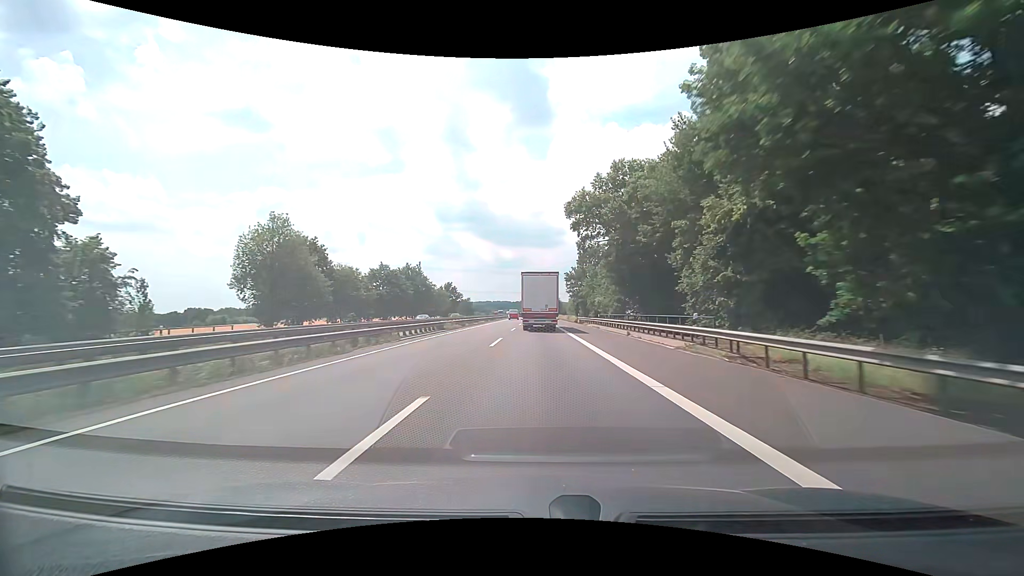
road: motorway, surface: asphalt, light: Day
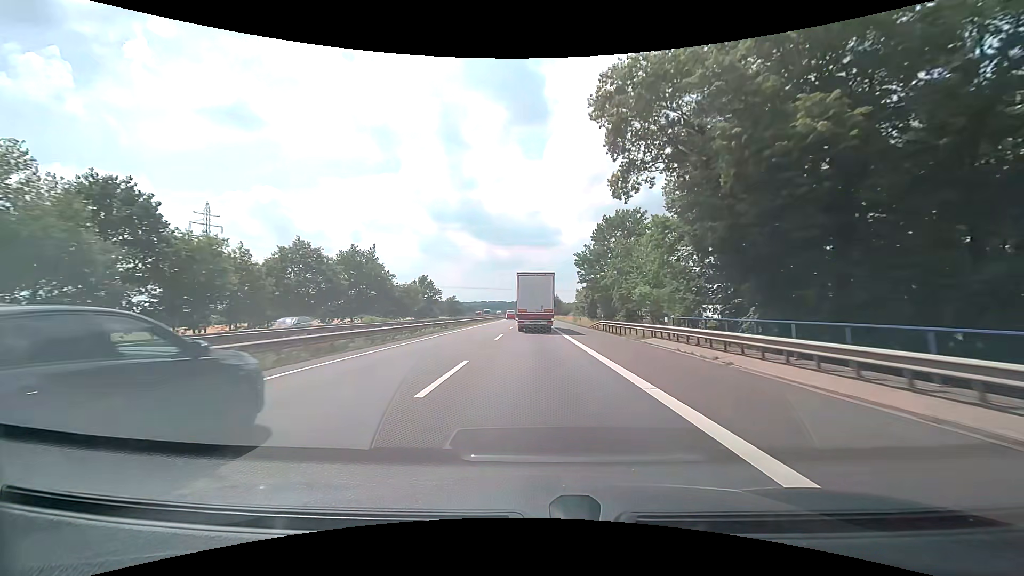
(+0.2, +29.5) m; +1°
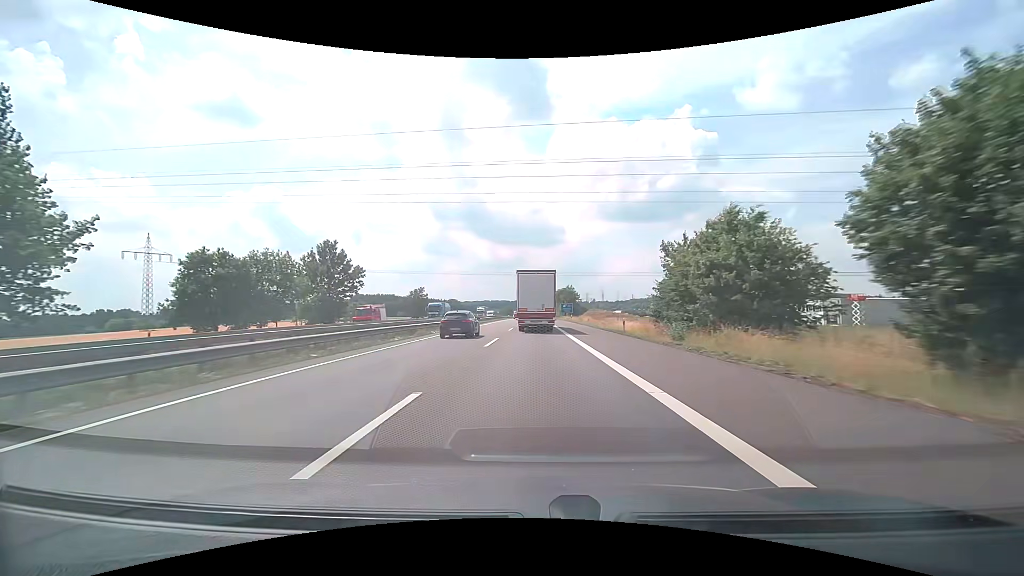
(-0.1, +59.3) m; 0°
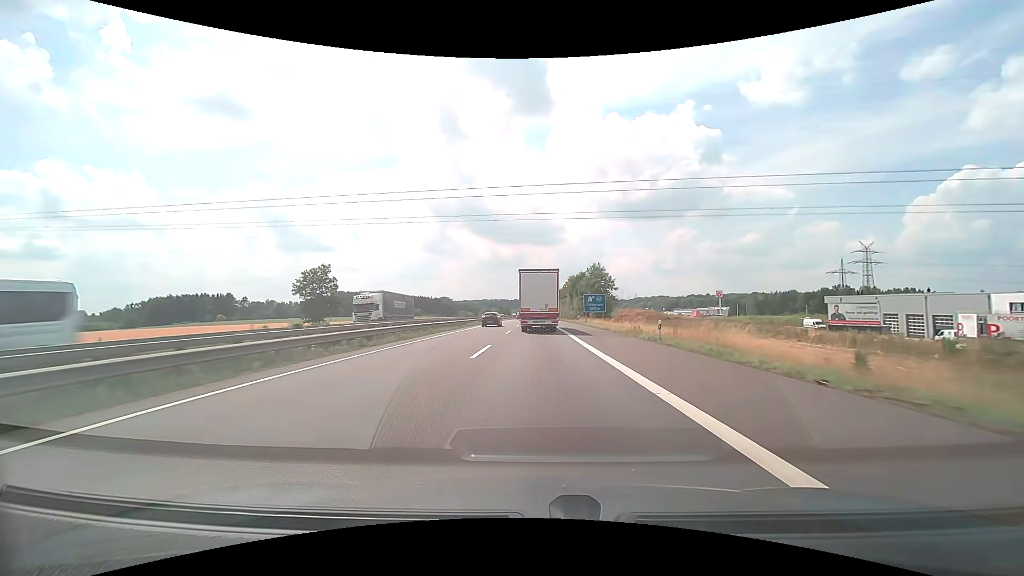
(+0.1, +58.9) m; 0°
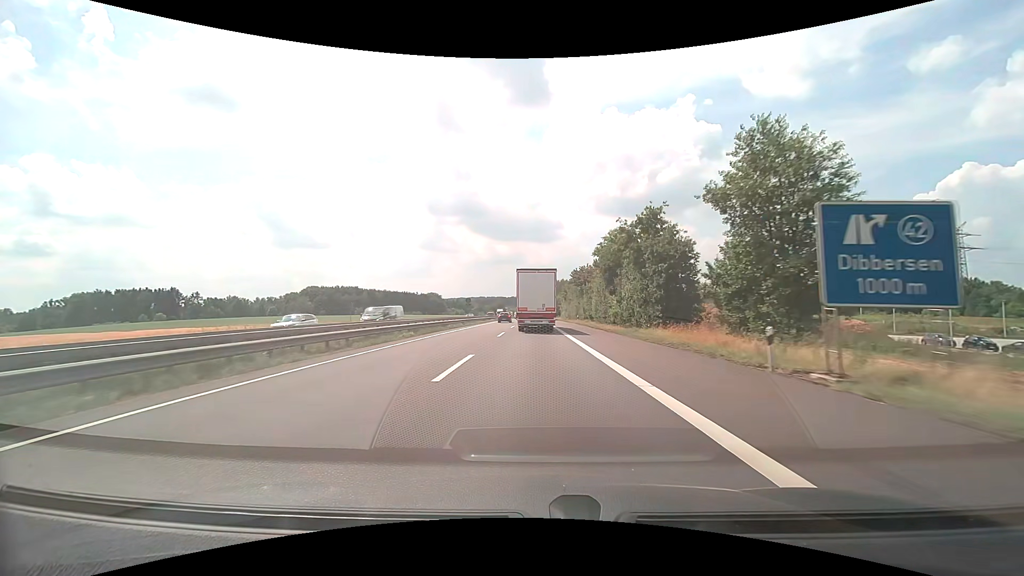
(+0.2, +58.0) m; 0°
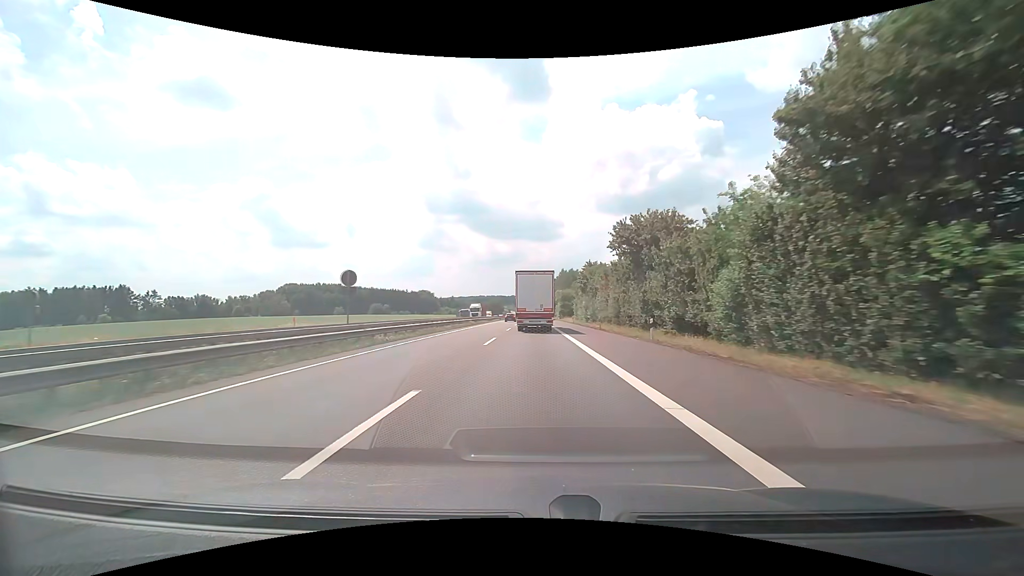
(0.0, +42.5) m; 0°
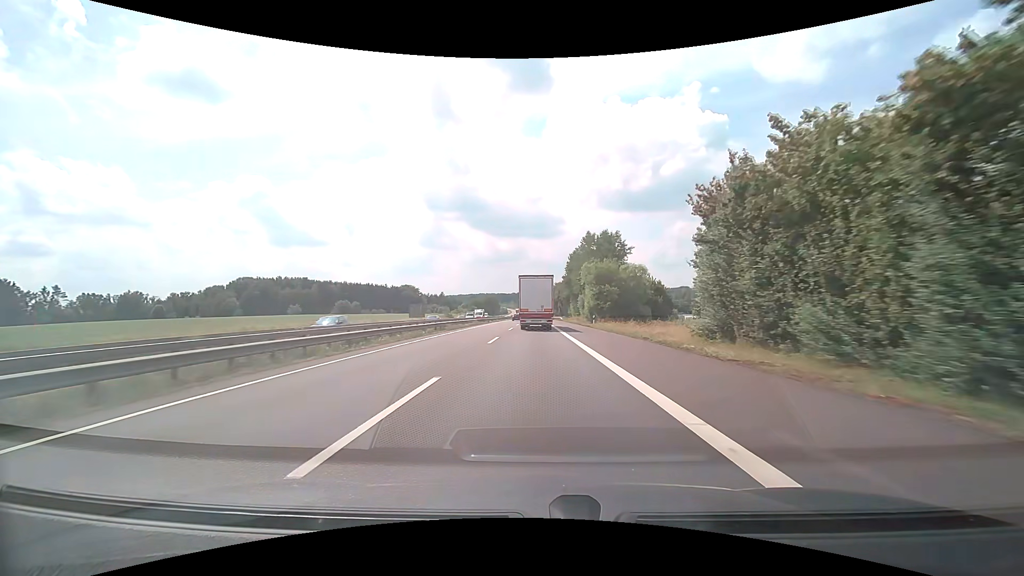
(0.0, +69.3) m; 0°
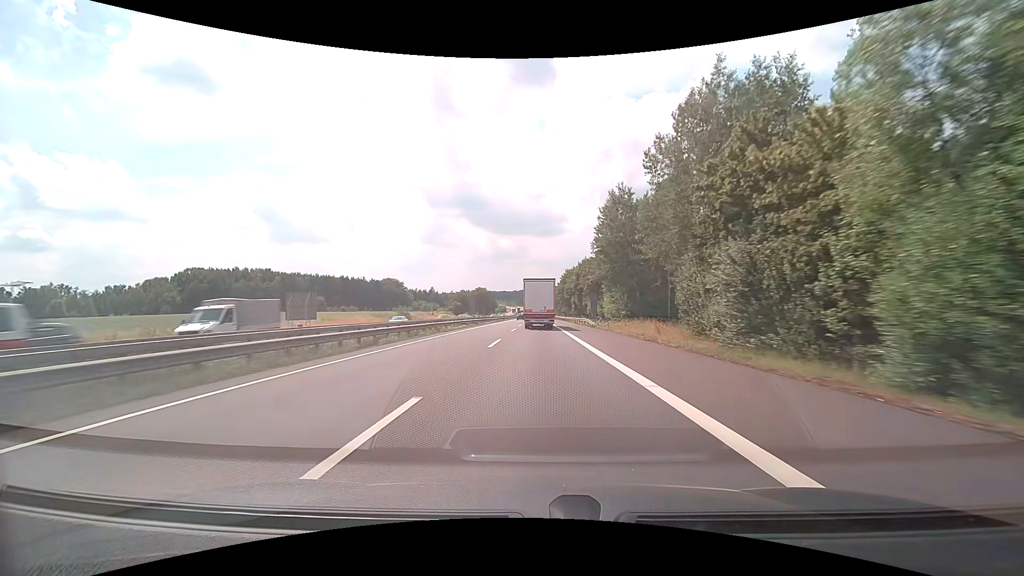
(-0.1, +55.7) m; 0°
(0, +10) (0, +20) (0, +30) (0, +40) (0, +50) (0, +60) (0, +70) (+1, +80) (+1, +90) (+1, +100) m
